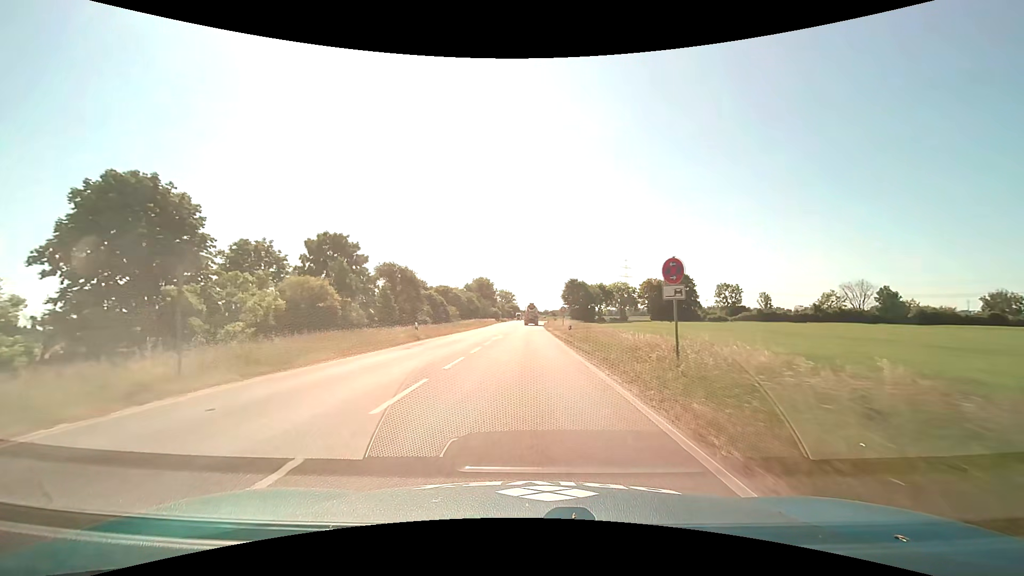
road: primary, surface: asphalt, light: Day
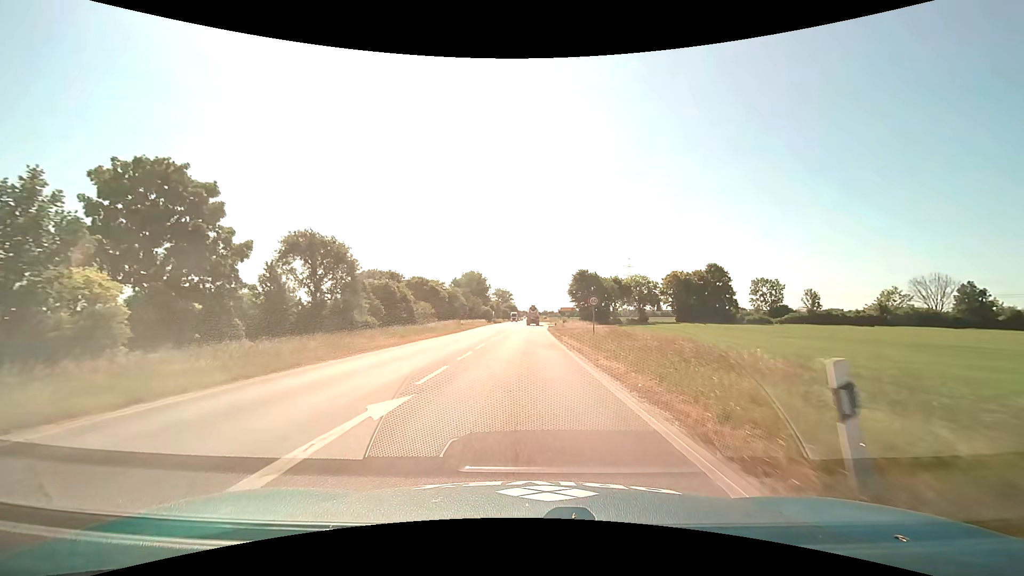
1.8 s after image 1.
(0.0, +26.6) m; 0°
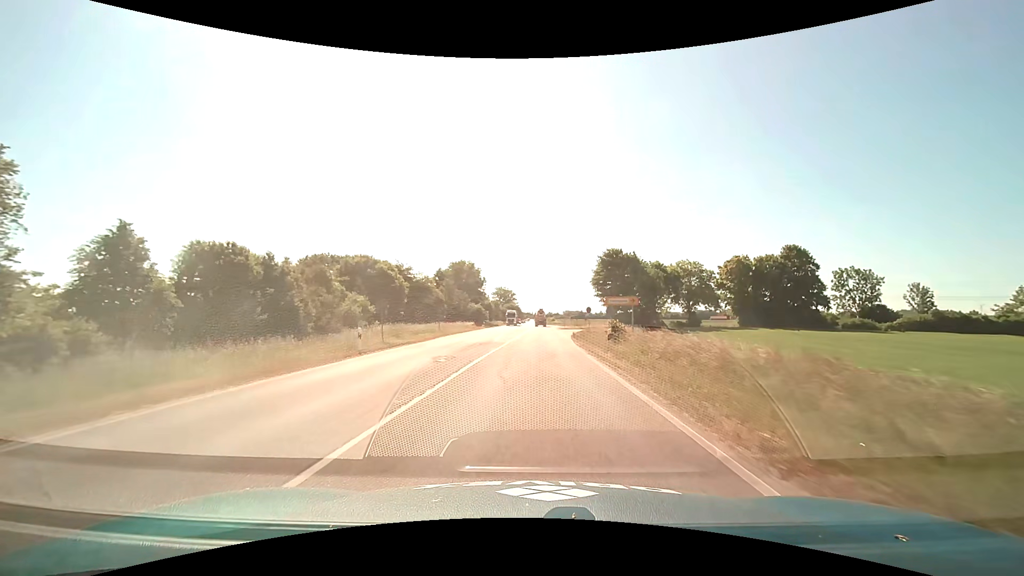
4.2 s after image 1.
(-0.2, +33.9) m; -1°
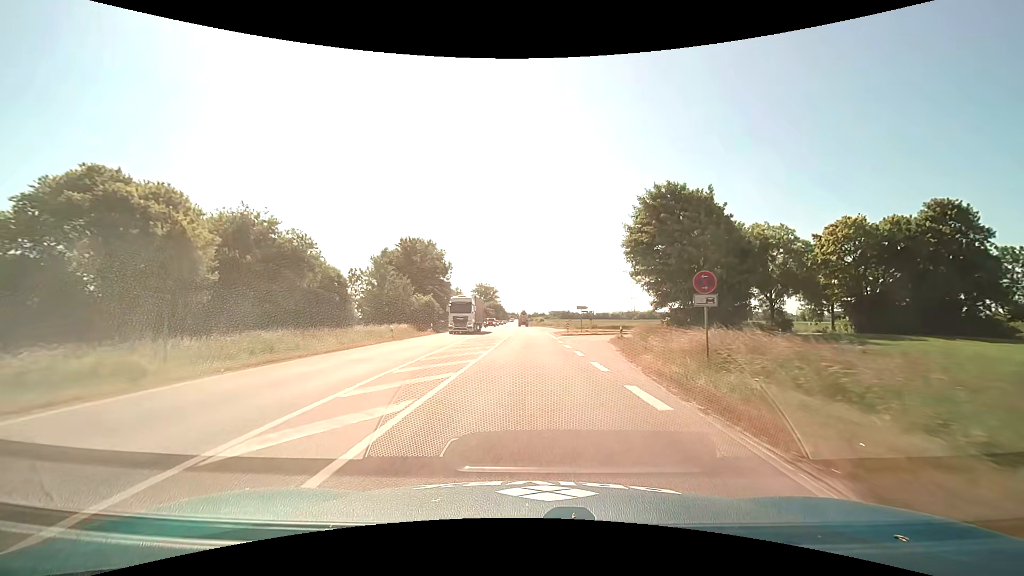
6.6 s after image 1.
(+0.7, +35.2) m; +2°
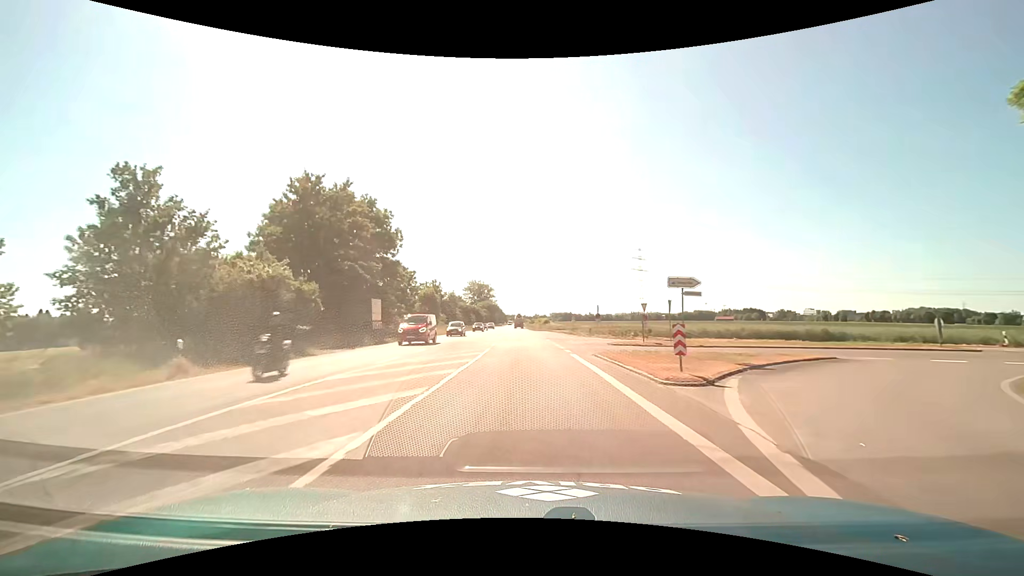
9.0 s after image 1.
(+0.3, +37.3) m; 0°
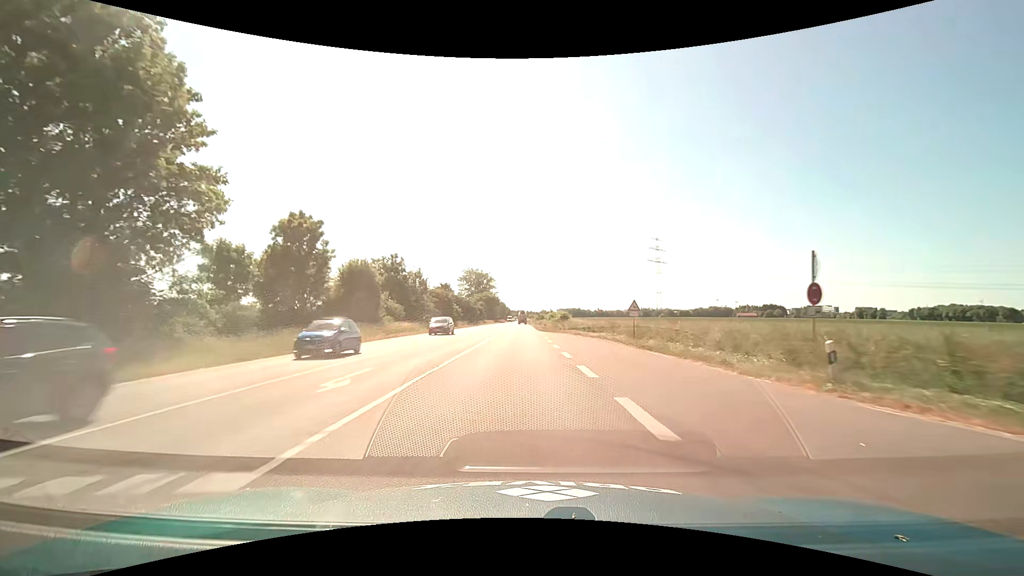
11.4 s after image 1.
(-0.1, +38.8) m; 0°
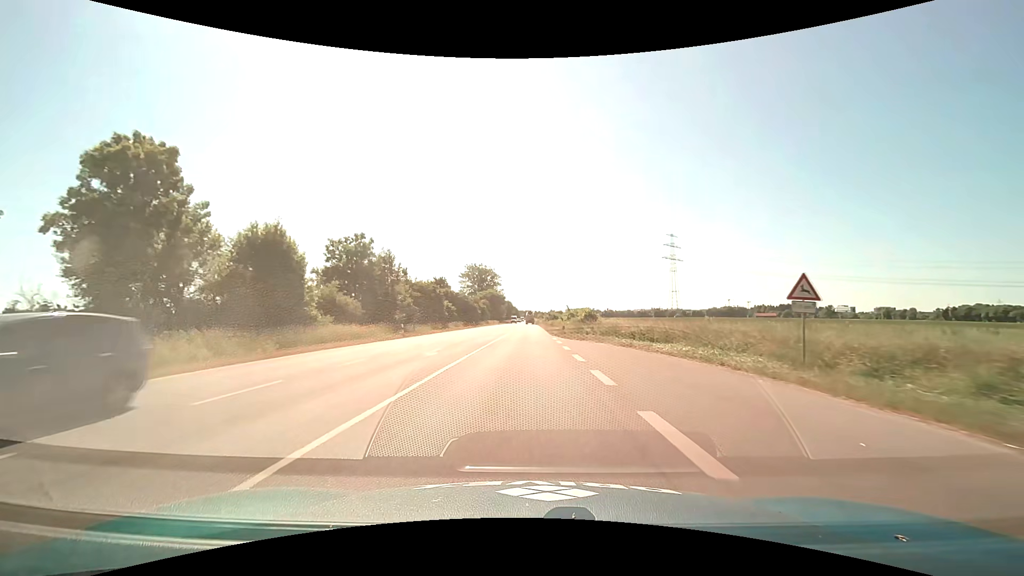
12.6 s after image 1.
(-0.3, +19.3) m; -1°
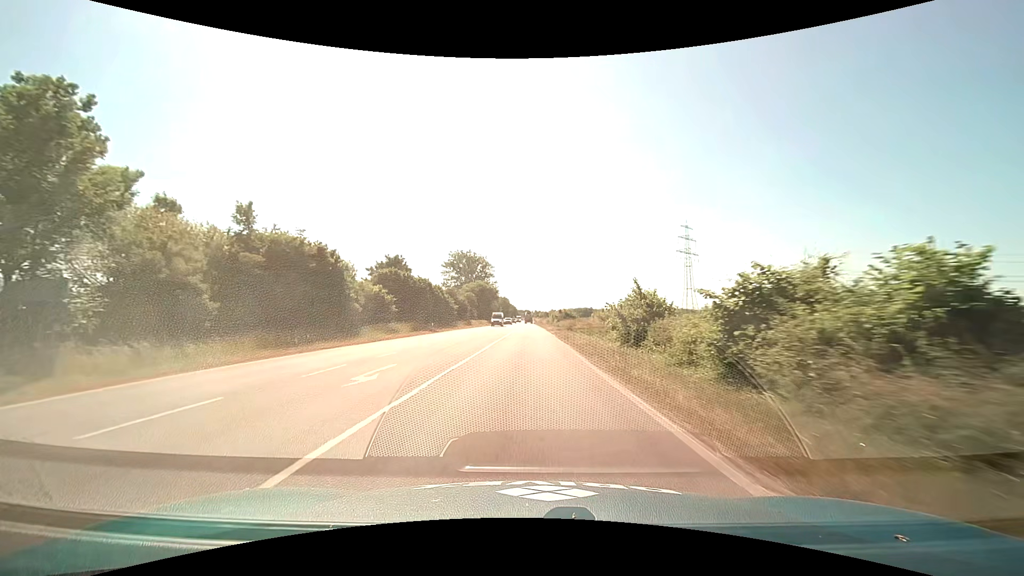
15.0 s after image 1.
(0.0, +38.3) m; 0°
(0, +10) (0, +20) (0, +30) (0, +40) (0, +50) (0, +60) (0, +70) (0, +80) (0, +90) (0, +100) m
